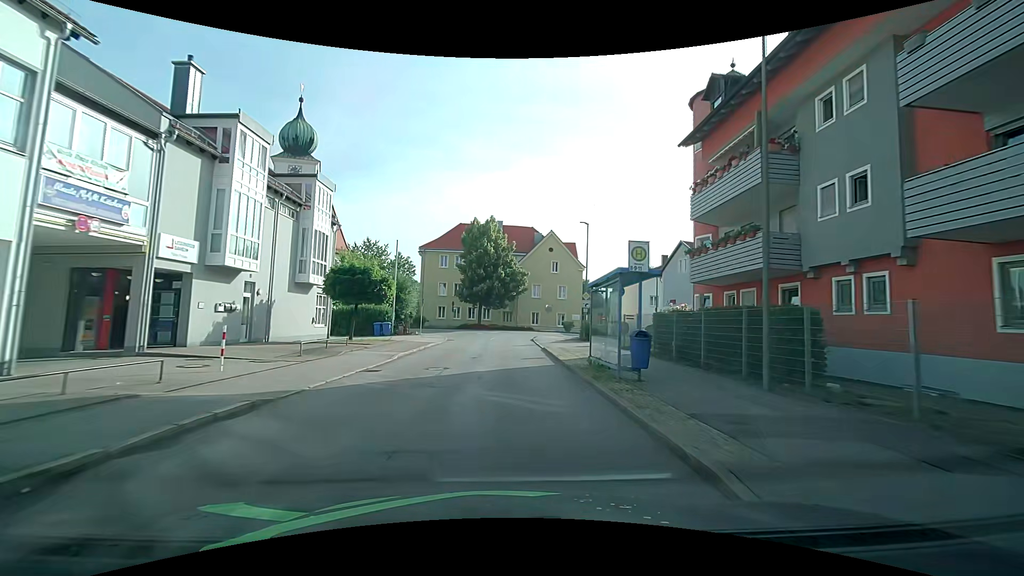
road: unclassified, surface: asphalt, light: Day
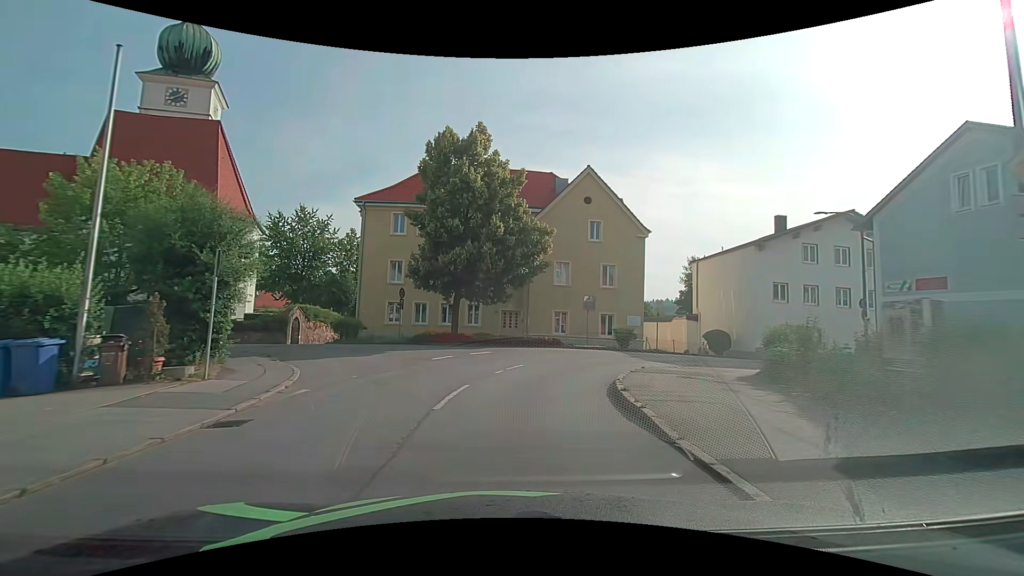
(-0.1, +28.8) m; 0°
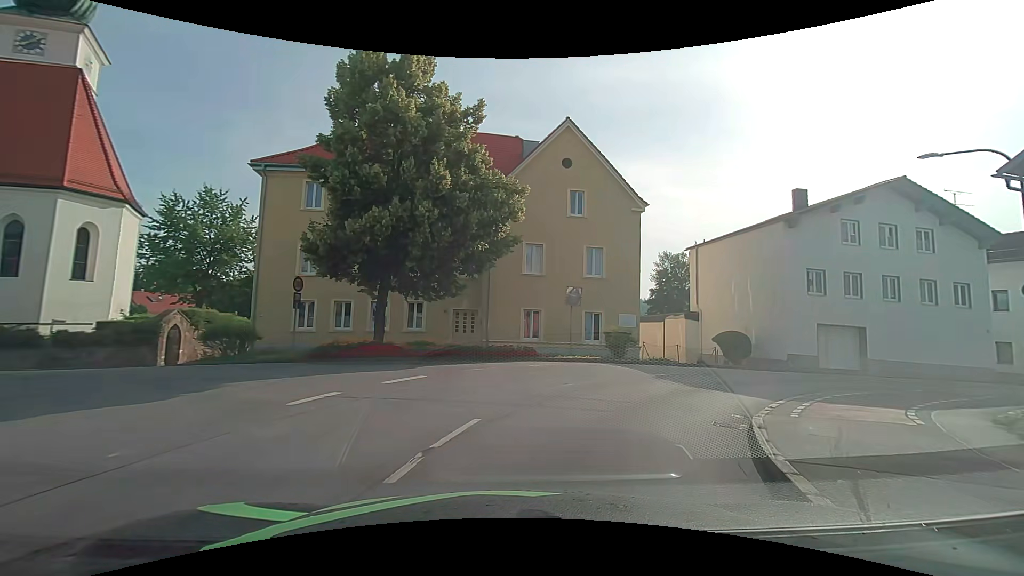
(+0.1, +9.2) m; +4°
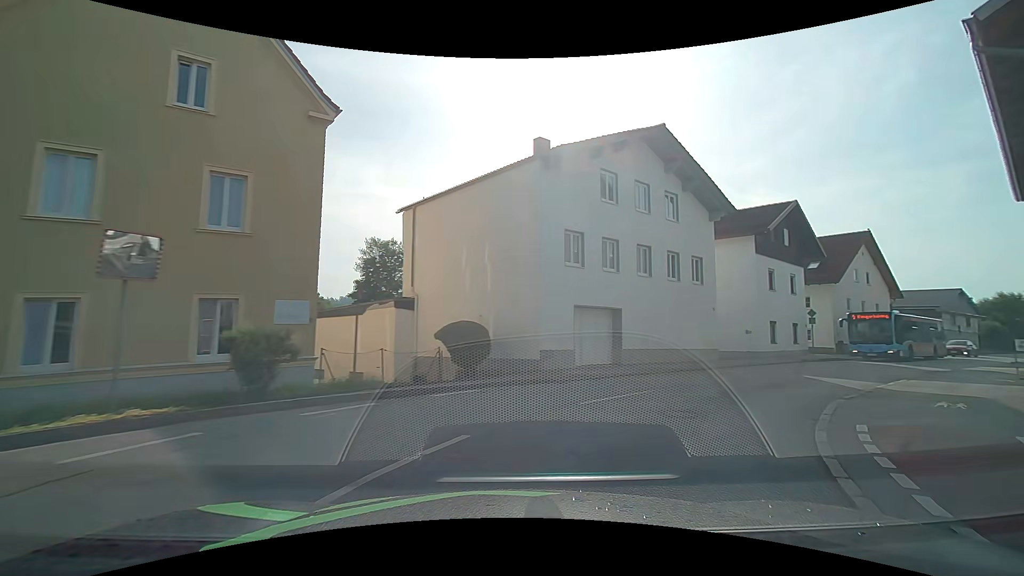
(+2.8, +11.7) m; +31°
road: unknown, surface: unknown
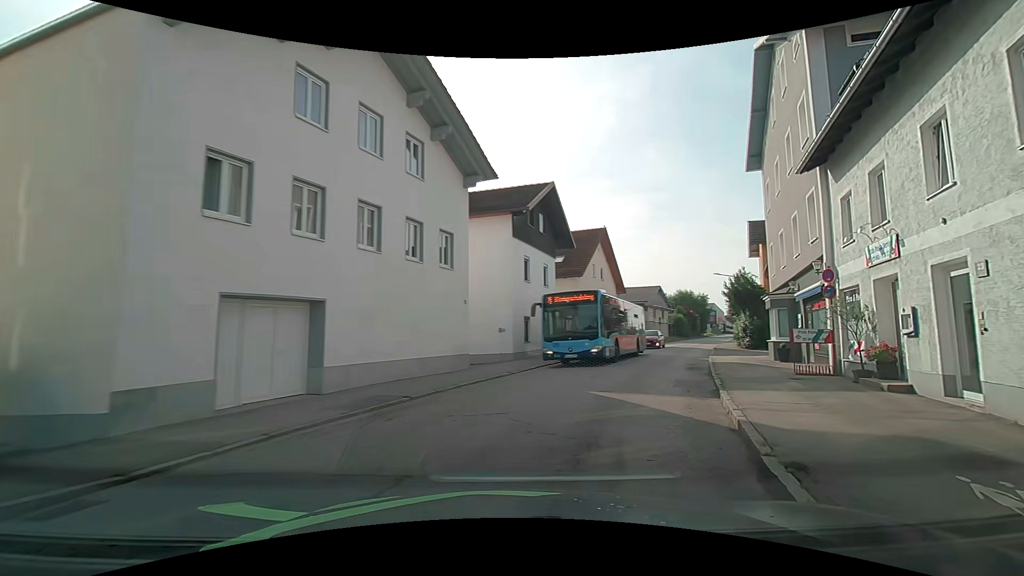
(+2.0, +7.9) m; +27°
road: unclassified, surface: asphalt
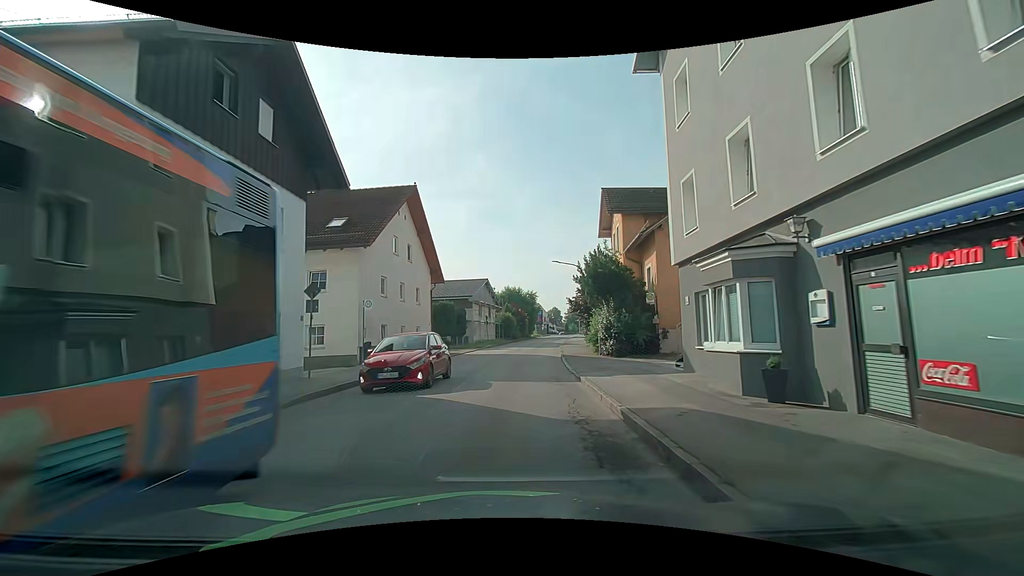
(+3.6, +13.7) m; +21°
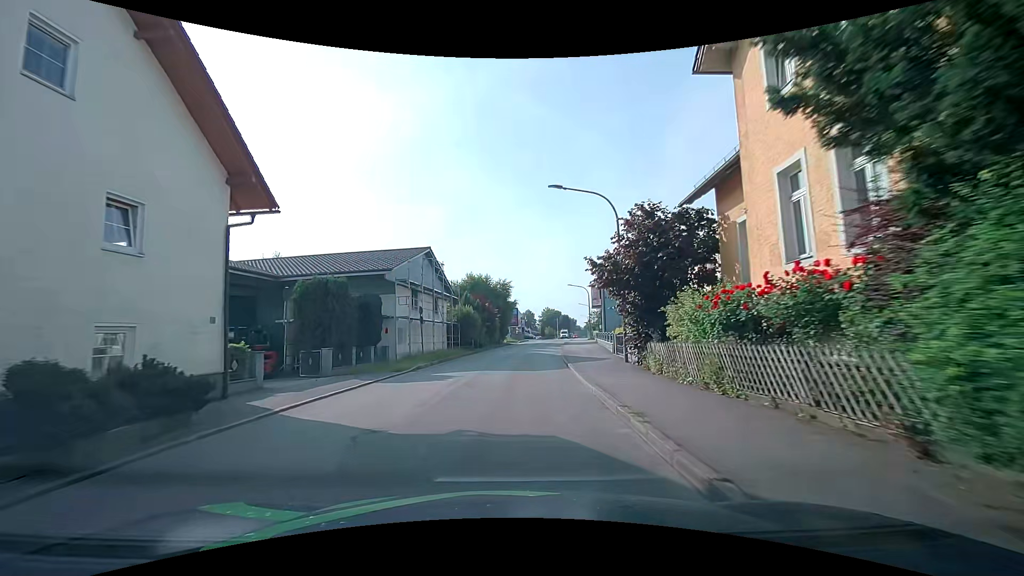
(+0.9, +23.7) m; +4°
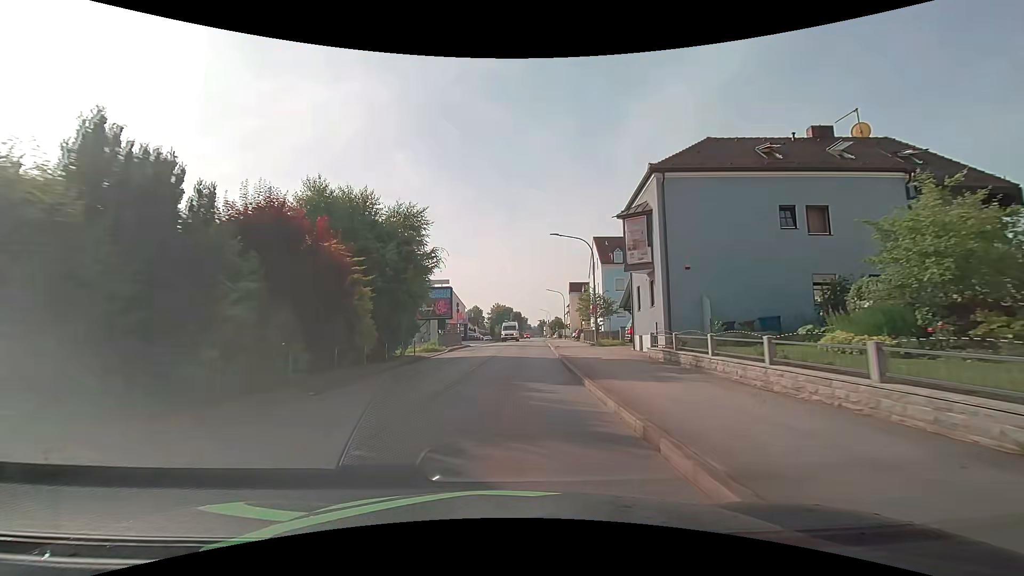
(+1.7, +34.9) m; +6°
(0, +10) (0, +20) (+1, +30) (+2, +40) (+2, +50) (+3, +60) (+3, +70) (+4, +80) (+5, +90) (+5, +100) m
